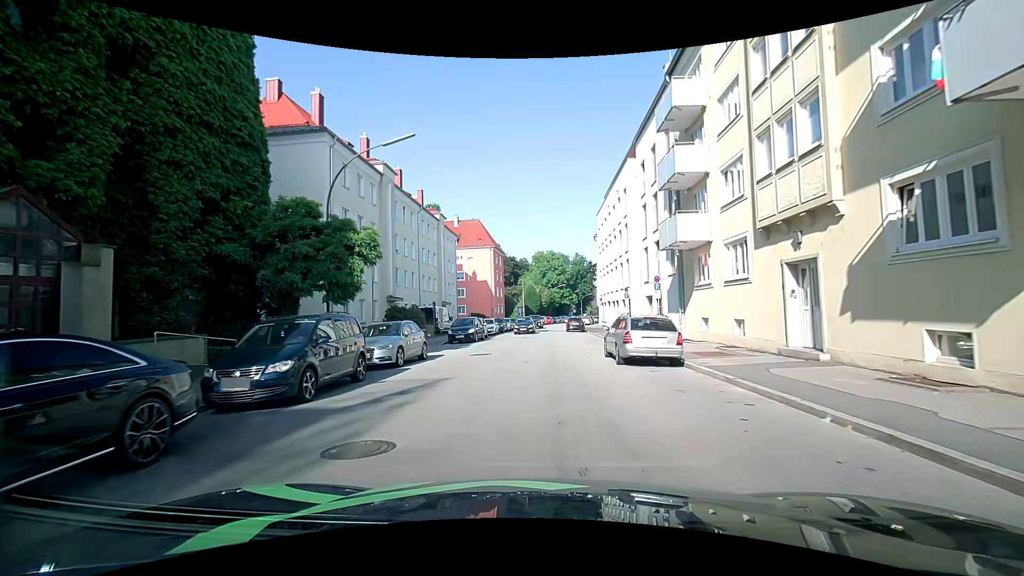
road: tertiary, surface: asphalt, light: Day
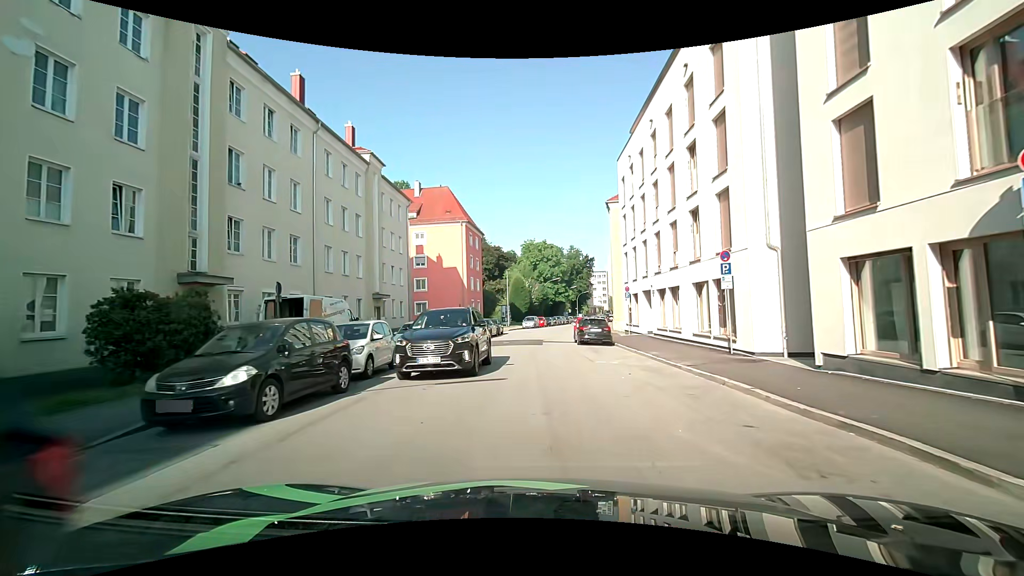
(0.0, +22.3) m; +1°
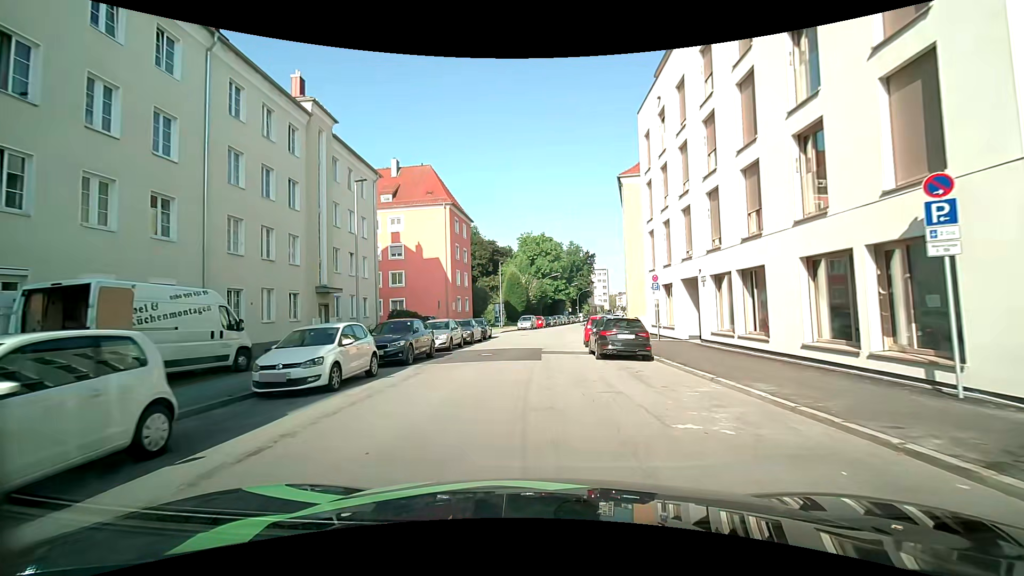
(0.0, +9.4) m; 0°
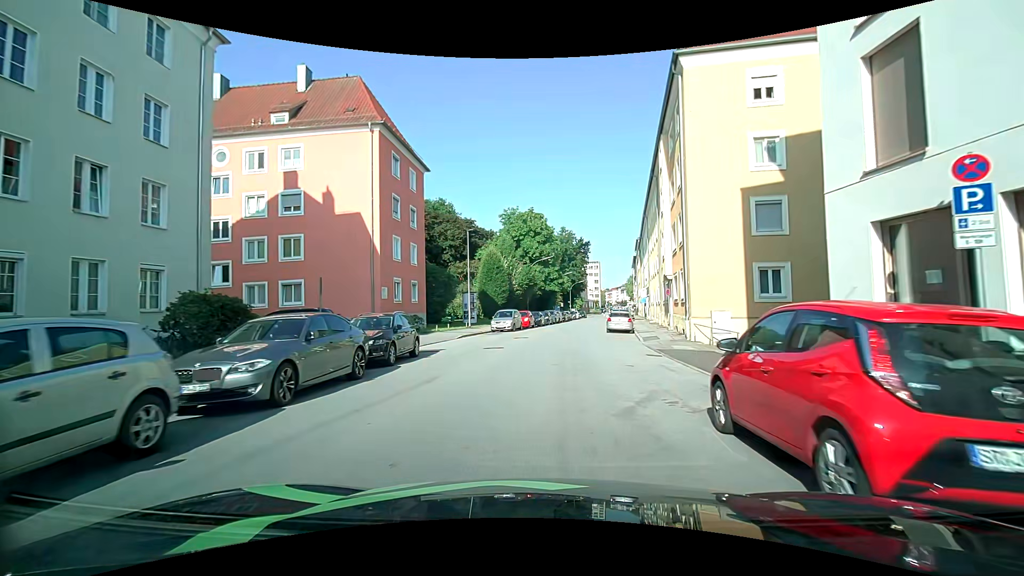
(-0.1, +20.0) m; +1°
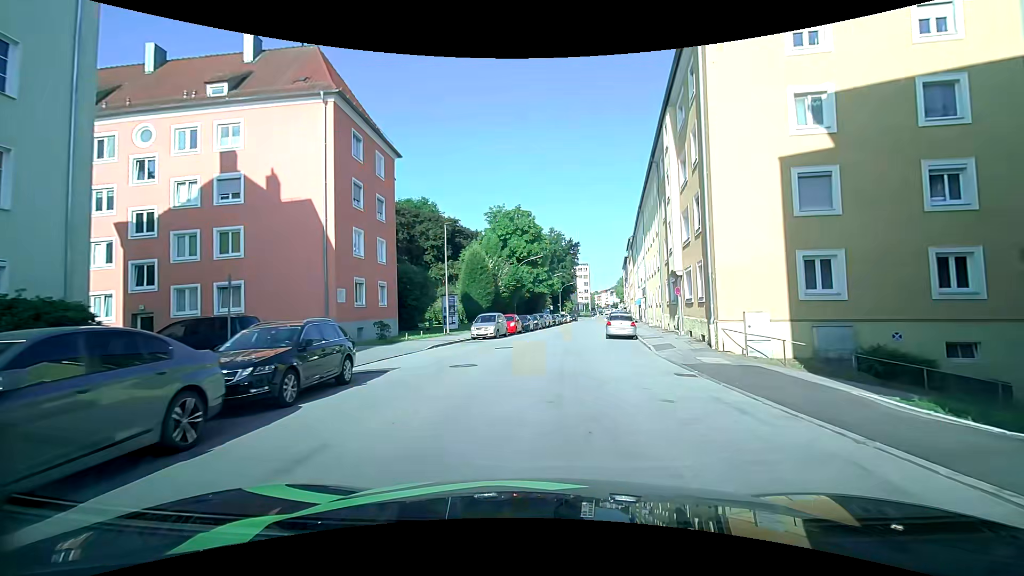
(+0.1, +4.9) m; +2°
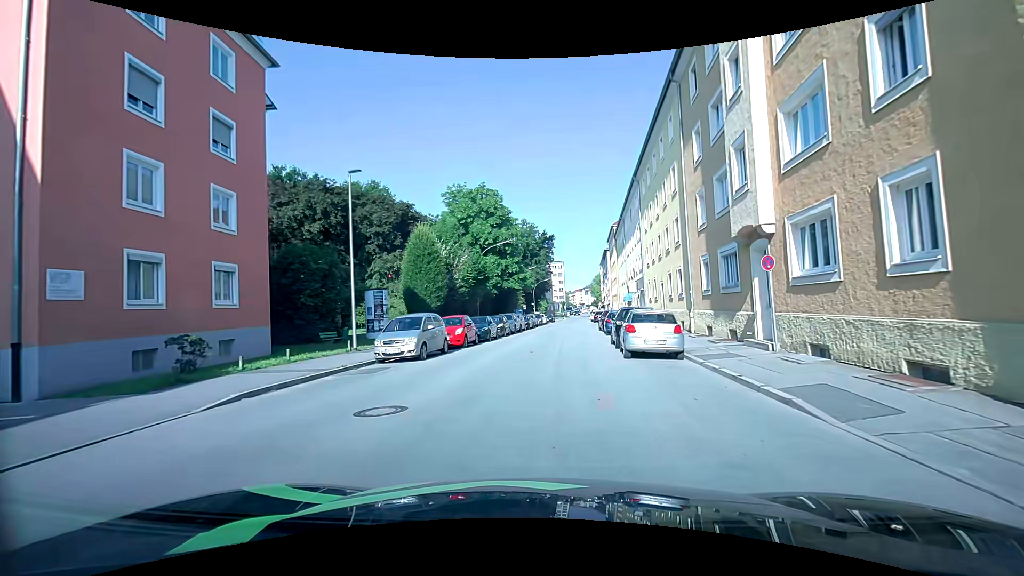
(+0.2, +13.4) m; +3°
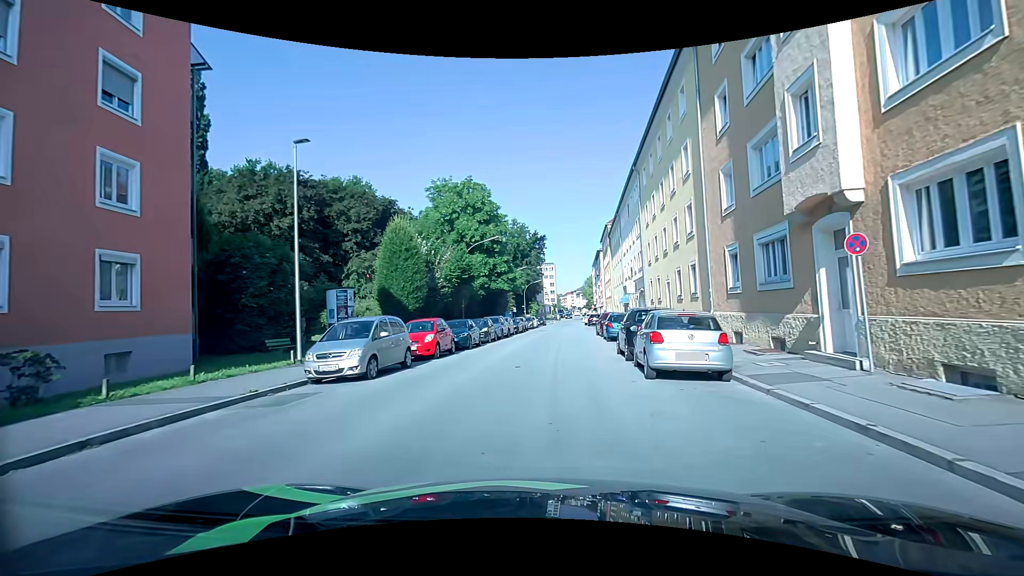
(0.0, +4.2) m; +1°
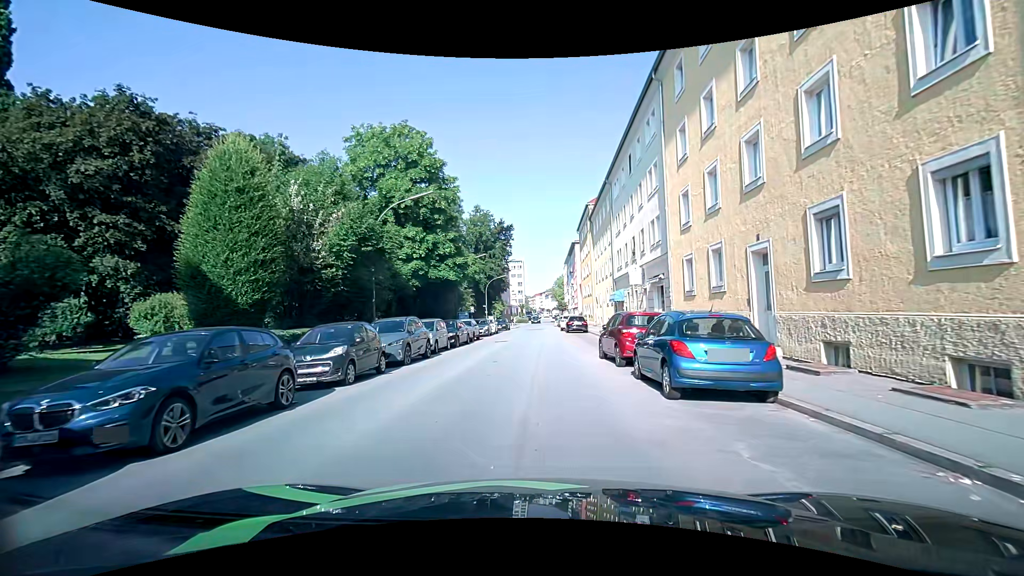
(+0.6, +17.0) m; +3°
(0, +10) (0, +20) (0, +30) (+1, +40) (+1, +50) (+1, +60) (+1, +70) (+2, +80) (+2, +90) (+3, +100) m
